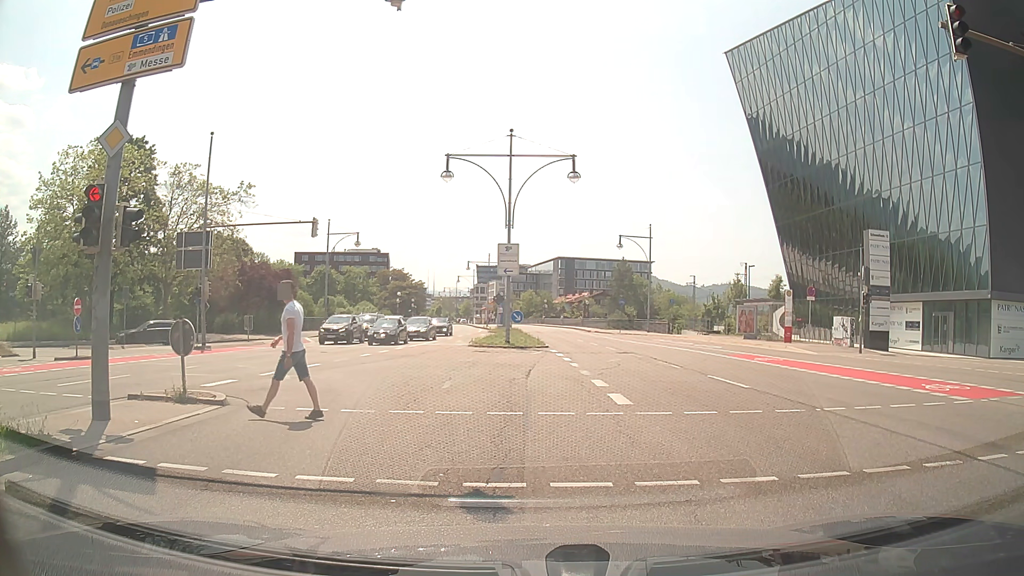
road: primary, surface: asphalt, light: Day
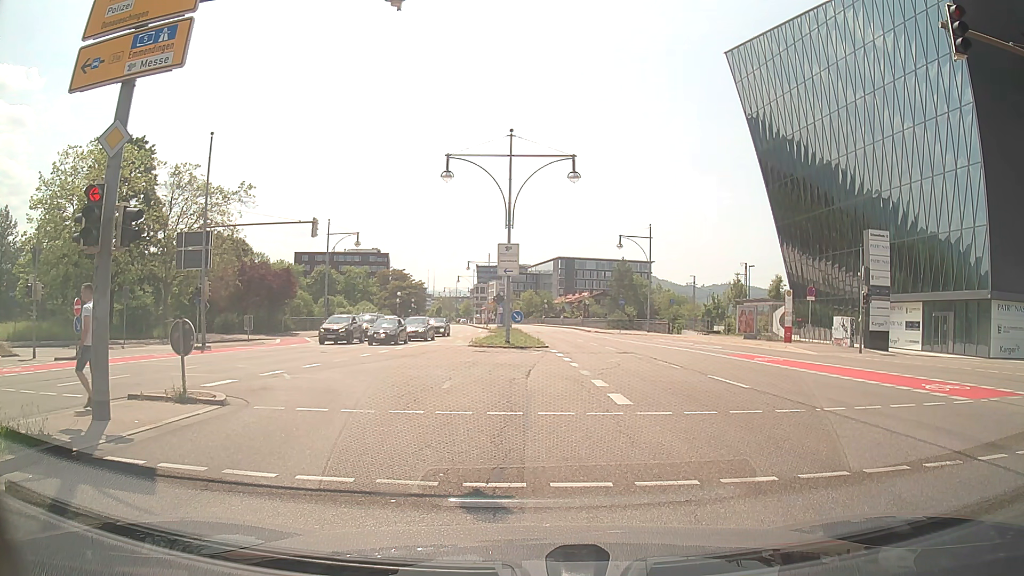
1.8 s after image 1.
(0.0, 0.0) m; 0°
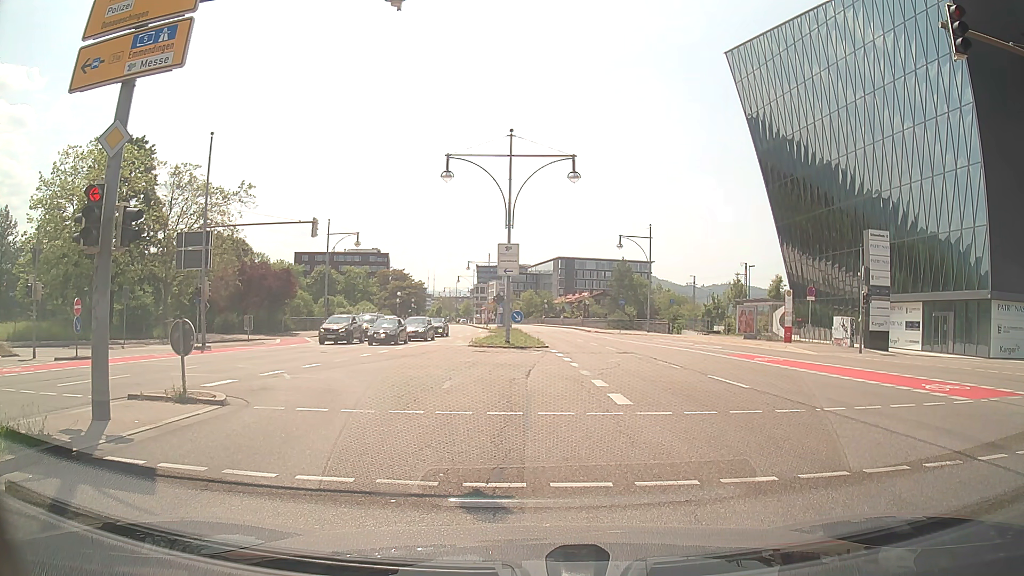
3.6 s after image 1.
(0.0, 0.0) m; 0°
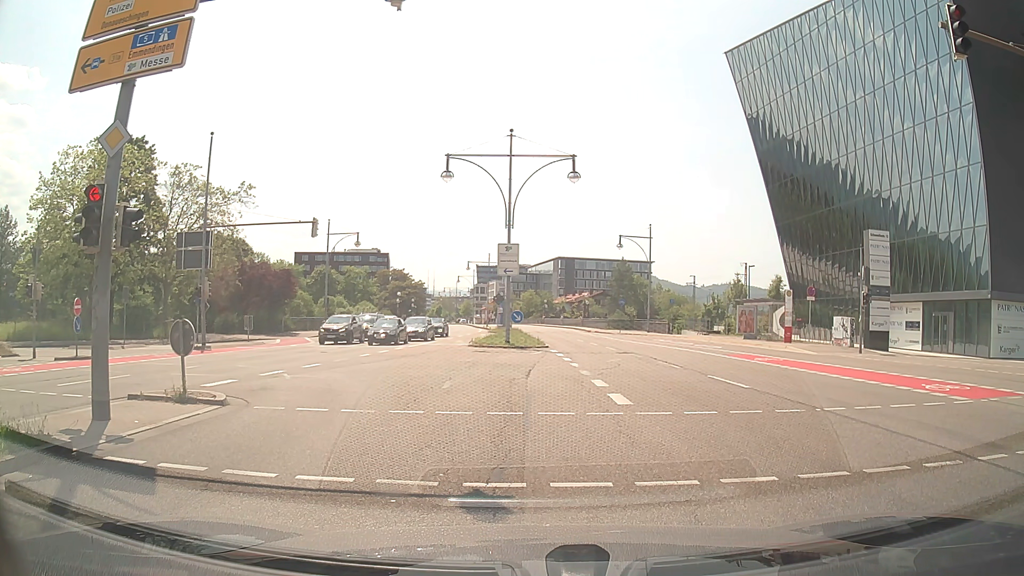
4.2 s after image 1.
(0.0, 0.0) m; 0°
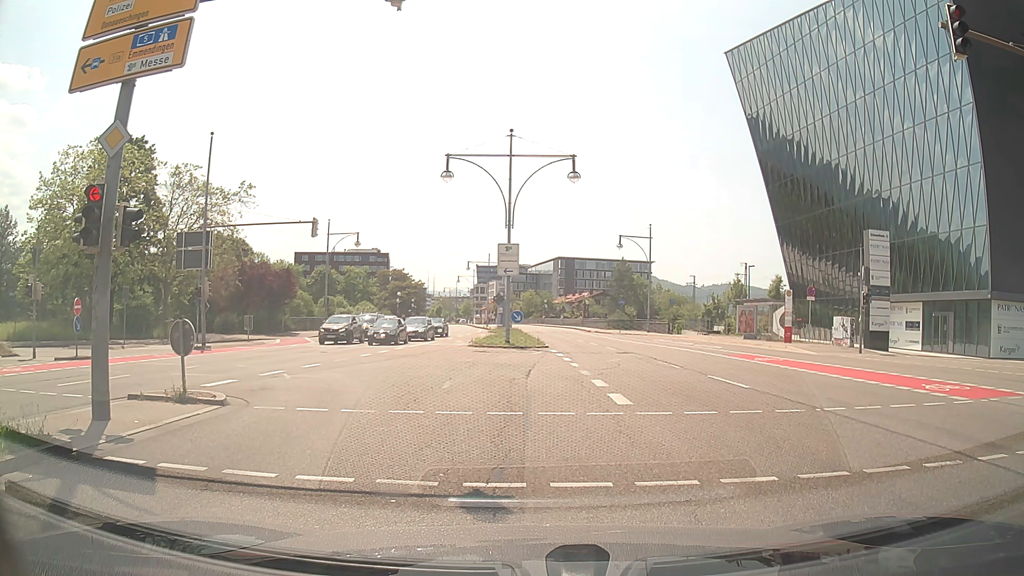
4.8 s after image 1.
(0.0, 0.0) m; 0°
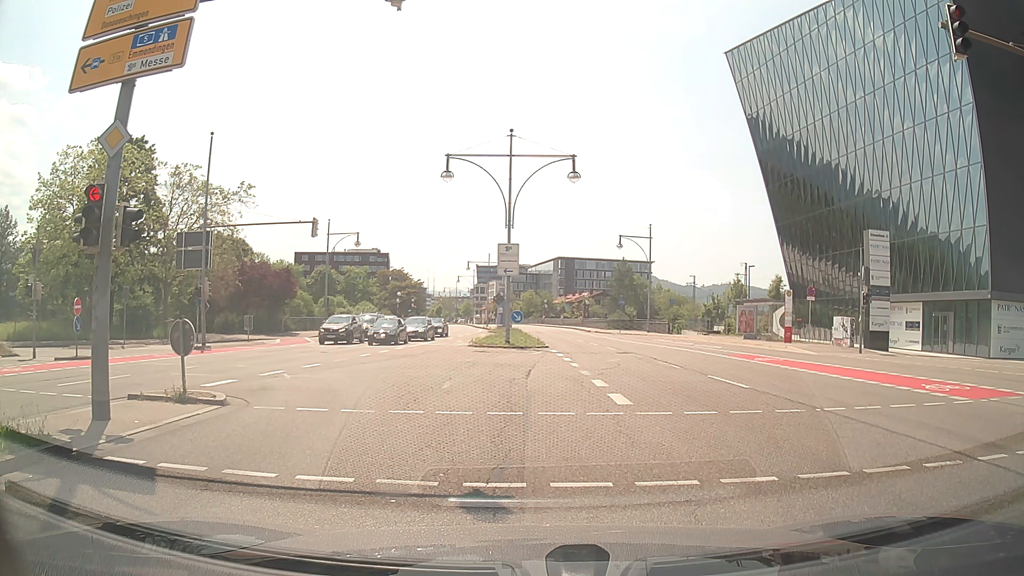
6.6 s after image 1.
(0.0, 0.0) m; 0°
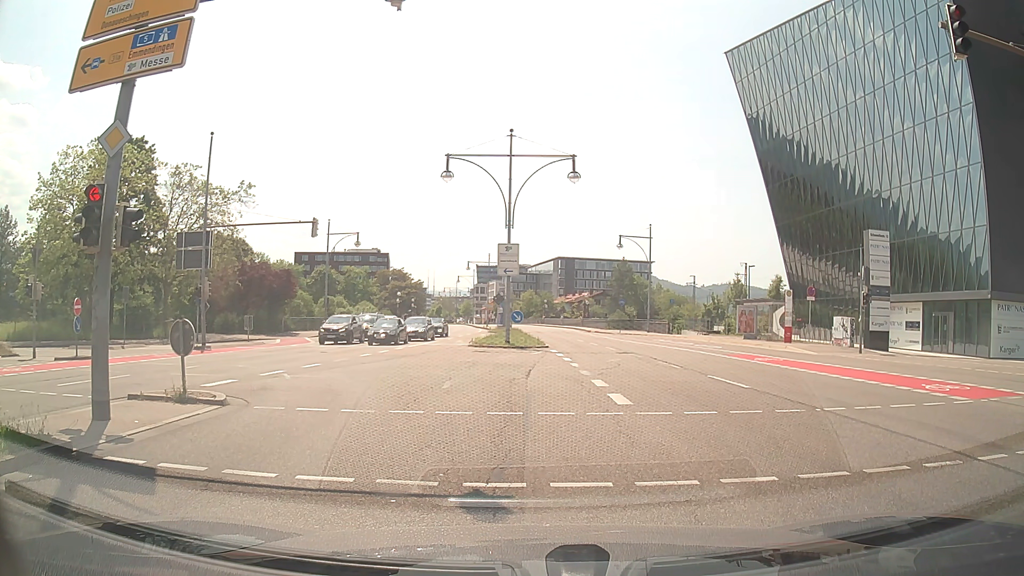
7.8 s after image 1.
(0.0, 0.0) m; 0°
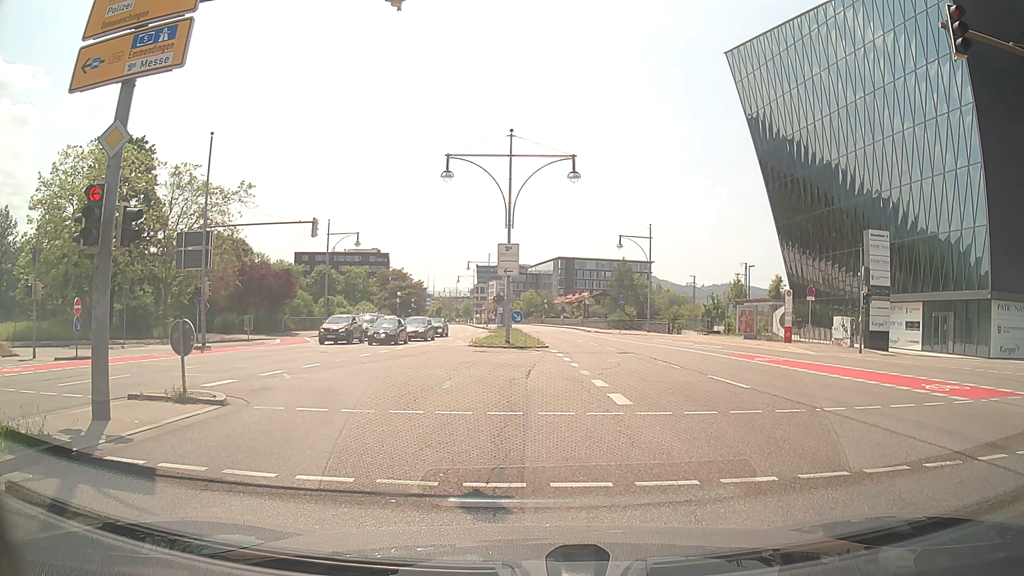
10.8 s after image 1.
(0.0, 0.0) m; 0°
(0, +10) (-2, +20) (-9, +26) (-19, +28) (-29, +27) (-39, +27) (-49, +26) (-59, +25) (-69, +24) (-79, +24) m
